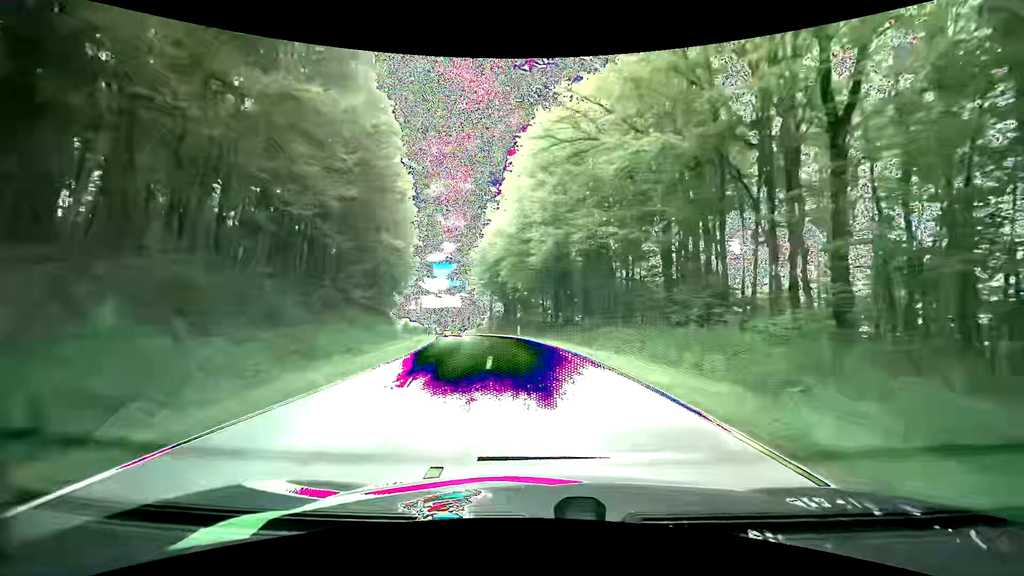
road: tertiary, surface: asphalt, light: Day
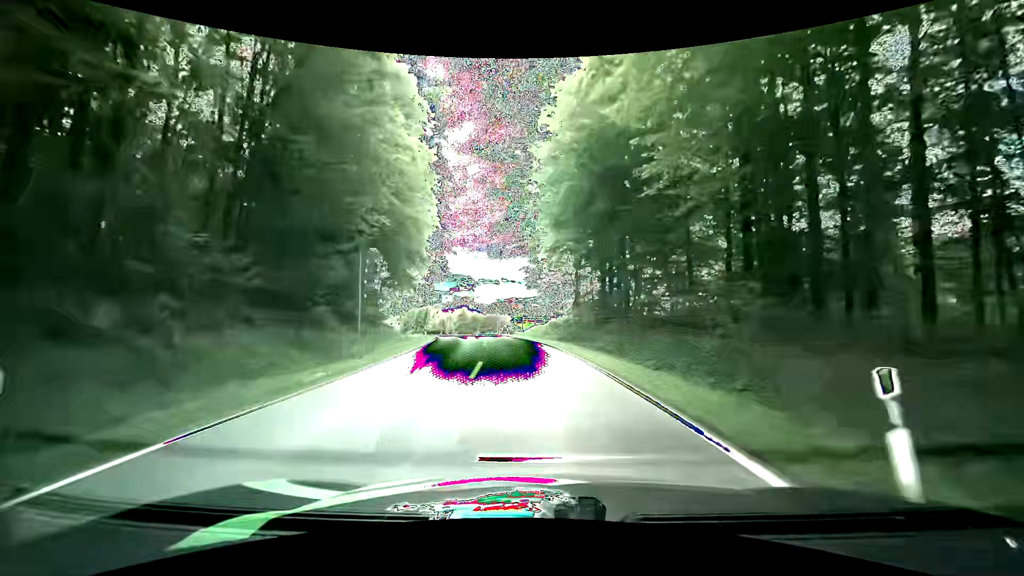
(-3.6, +39.2) m; -9°
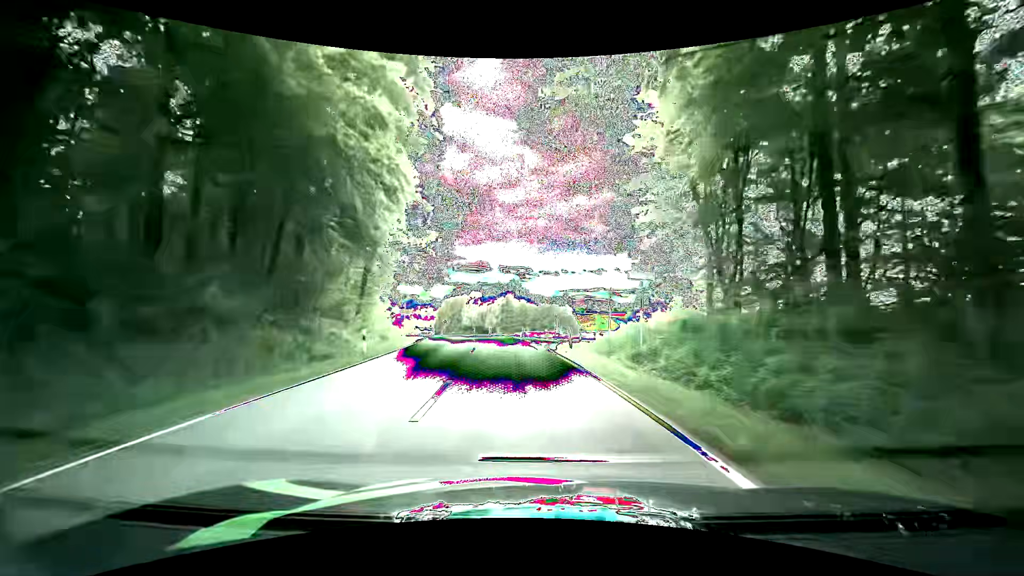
(-2.1, +29.4) m; -8°
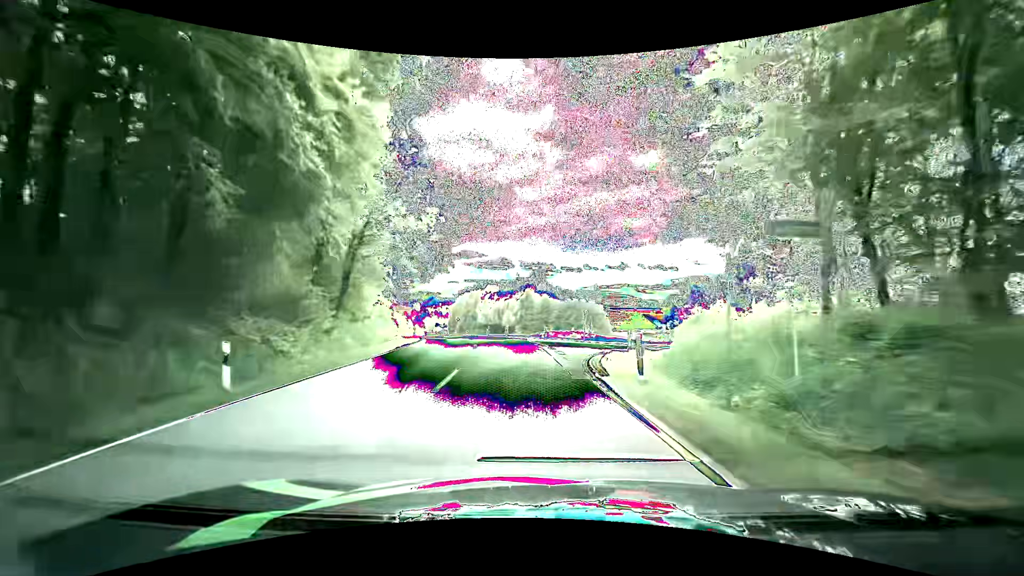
(-0.2, +9.9) m; -2°
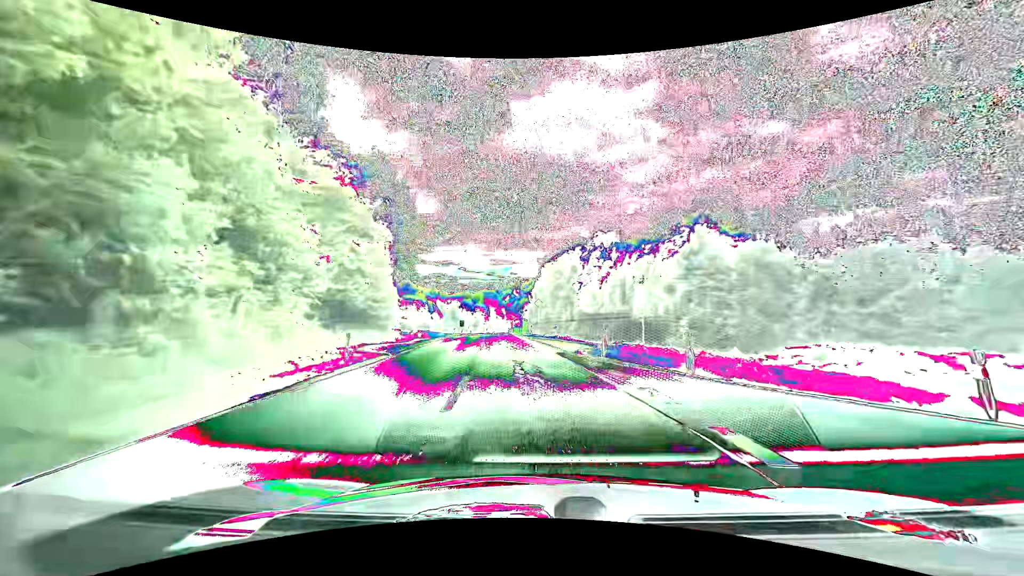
(-3.8, +40.1) m; -11°
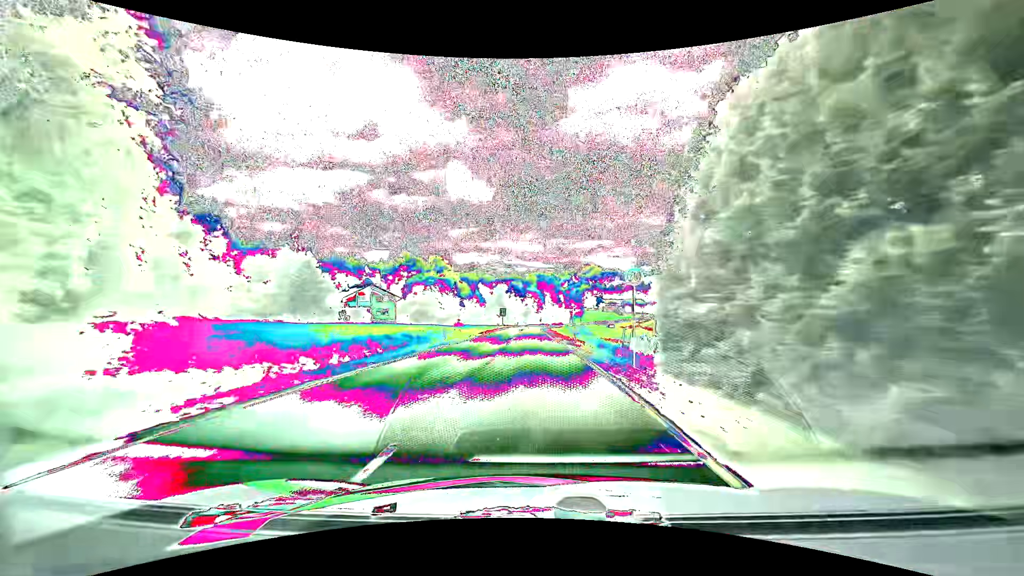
(-3.3, +42.5) m; -7°
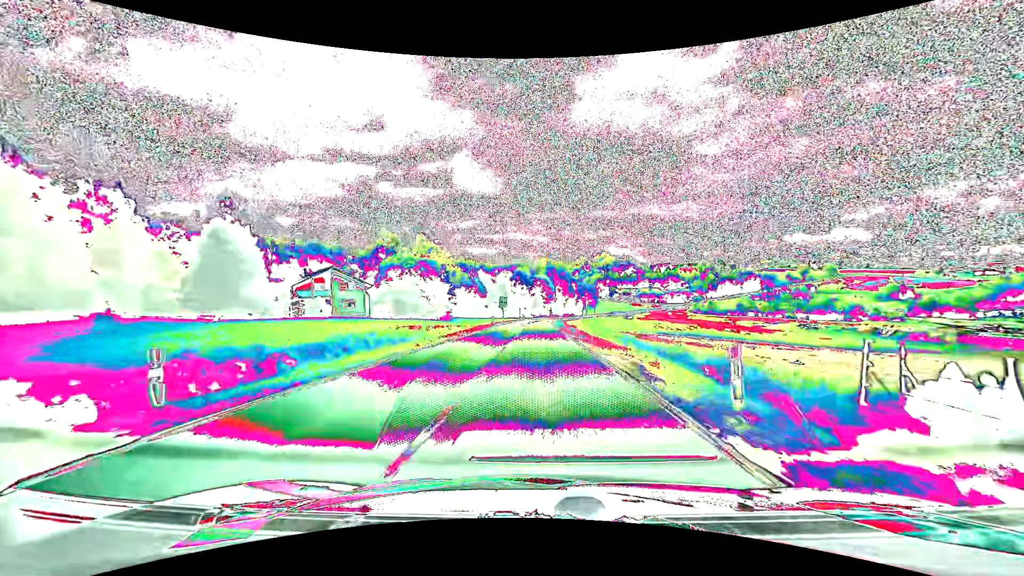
(-0.2, +23.2) m; -1°
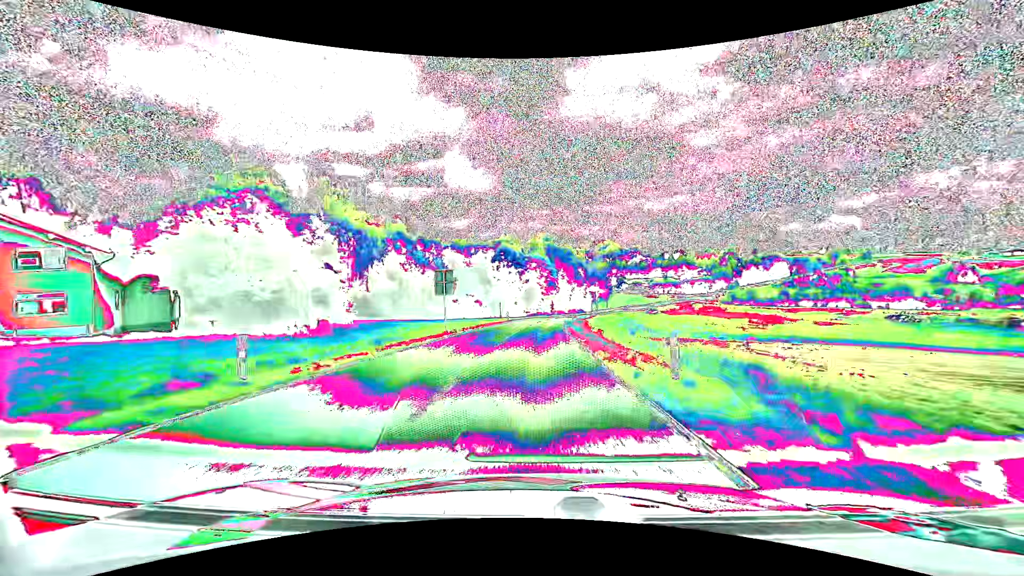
(+0.3, +47.2) m; 0°
